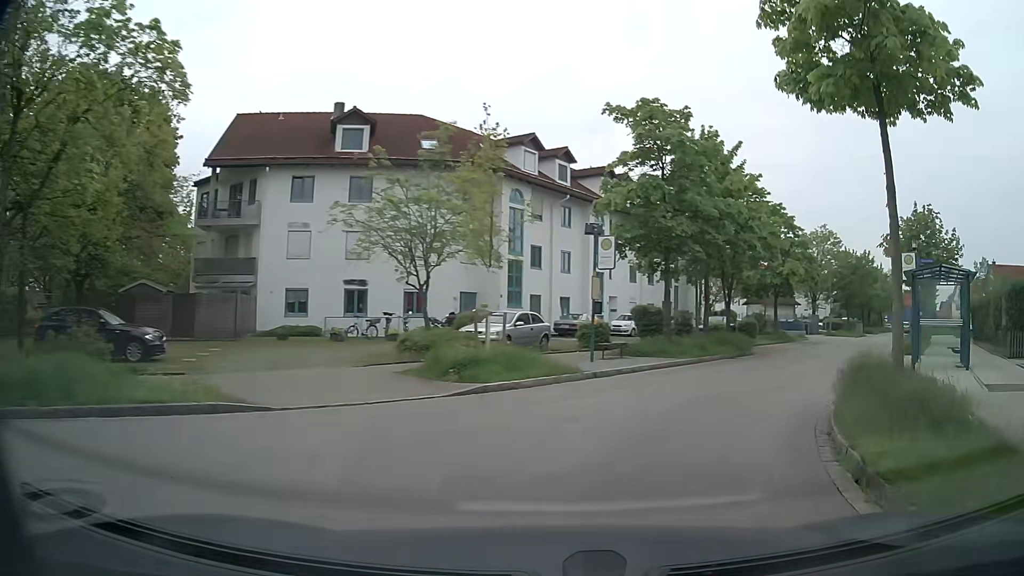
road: residential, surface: asphalt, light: Day
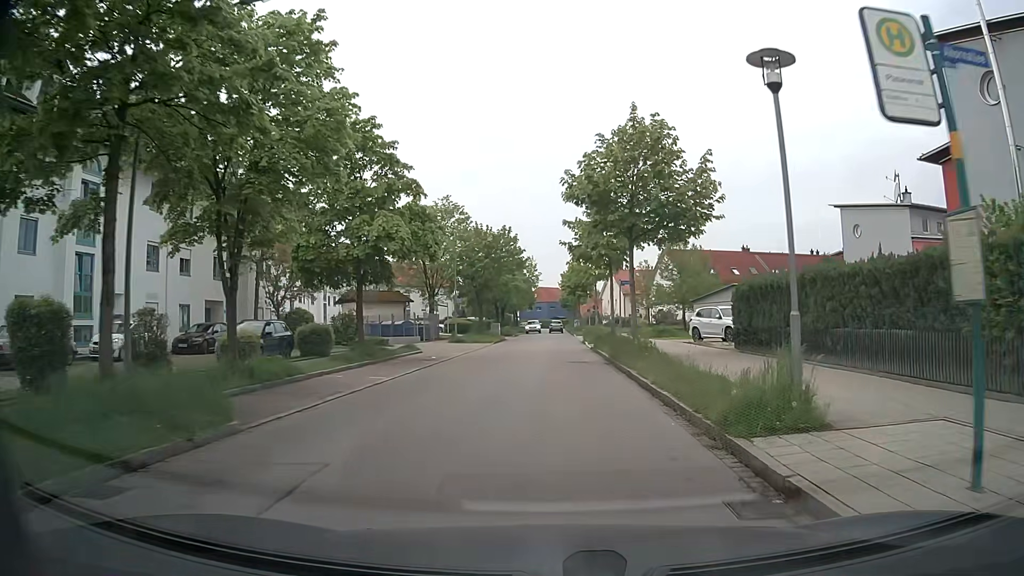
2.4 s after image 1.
(+7.2, +17.9) m; +33°
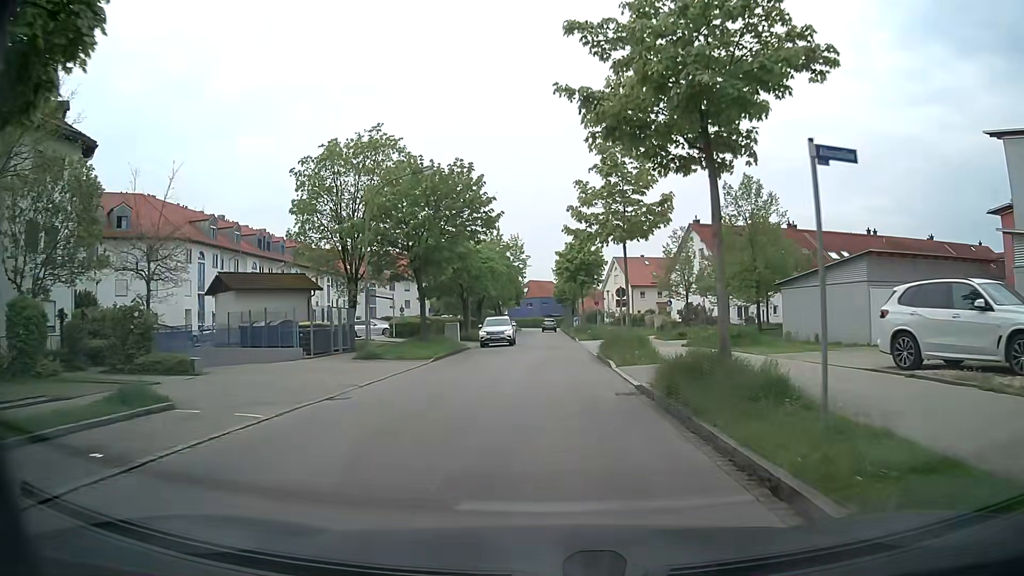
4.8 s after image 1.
(+0.4, +21.7) m; 0°
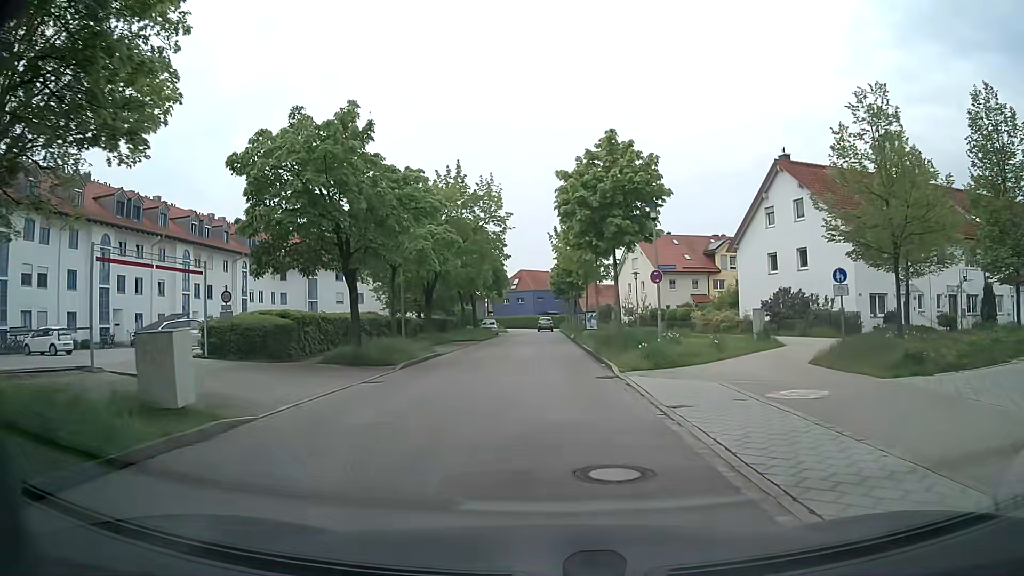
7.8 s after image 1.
(+0.3, +27.6) m; +1°
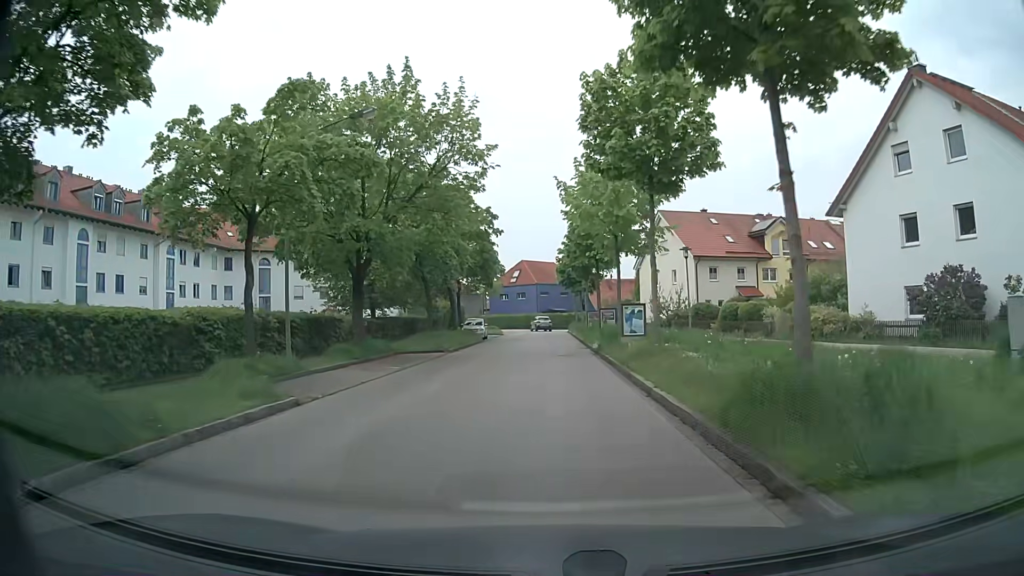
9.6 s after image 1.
(-0.2, +16.6) m; 0°
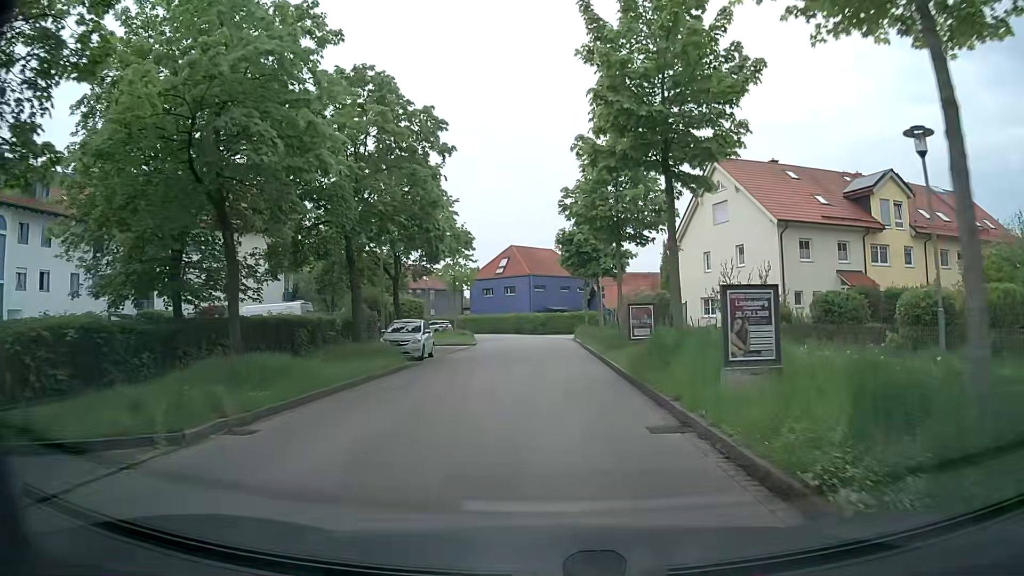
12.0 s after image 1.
(-0.2, +22.1) m; -1°
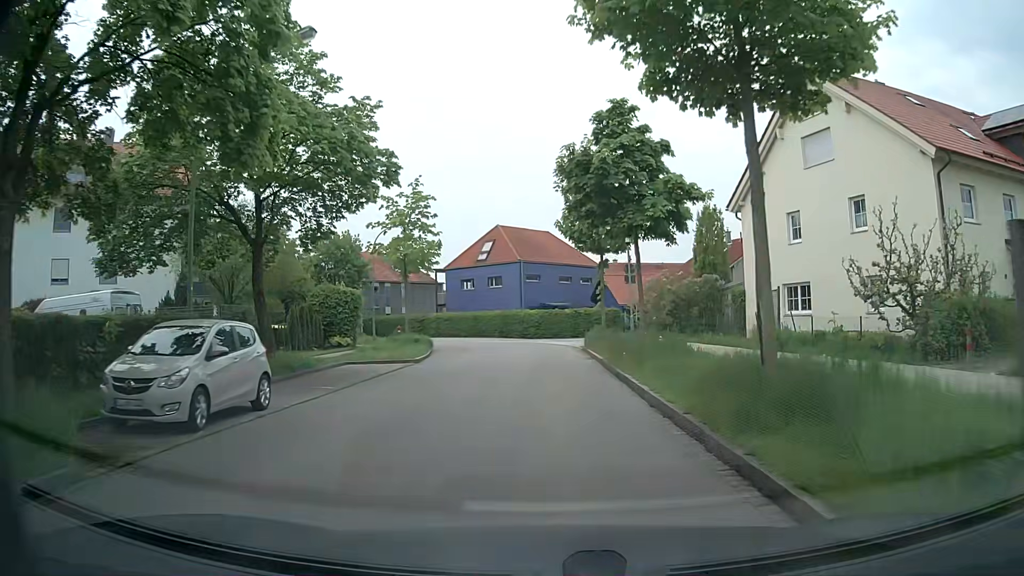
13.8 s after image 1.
(+0.2, +16.3) m; 0°
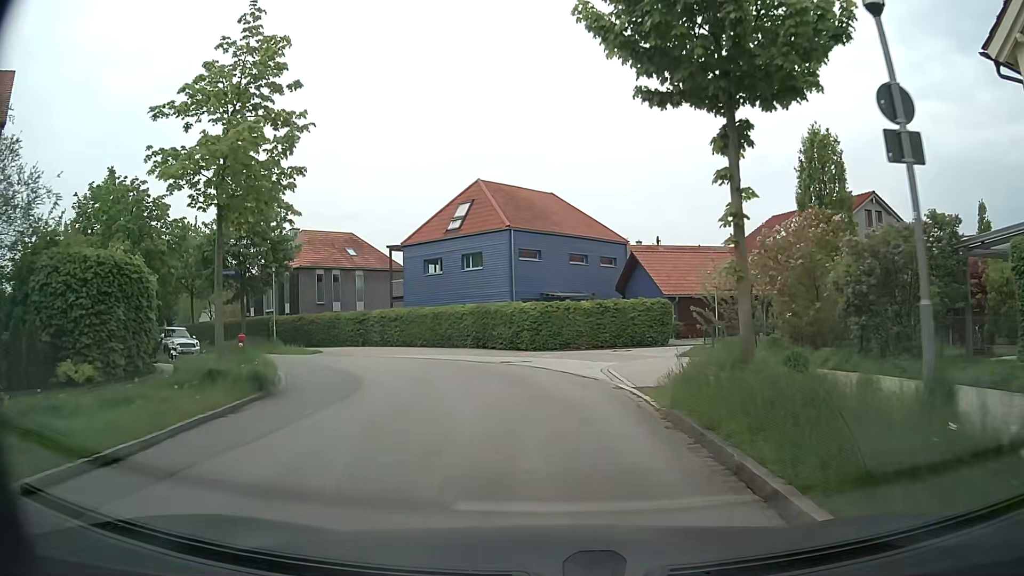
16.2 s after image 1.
(+0.3, +20.2) m; 0°
(0, +10) (-2, +20) (-8, +28) (-15, +35) (-23, +41) (-31, +47) (-38, +54) (-46, +60) (-54, +66) (-62, +73) m
